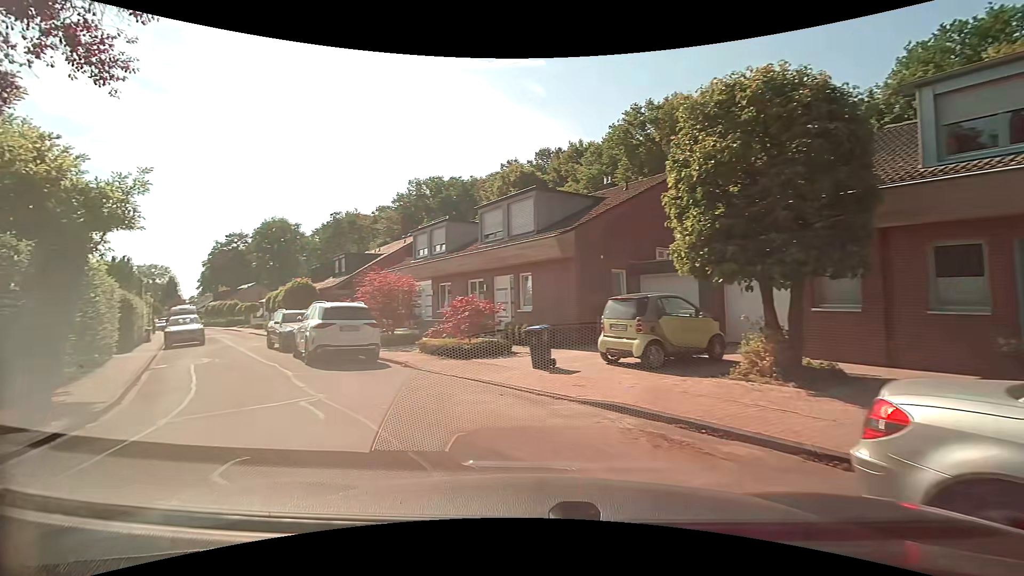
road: residential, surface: asphalt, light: Day
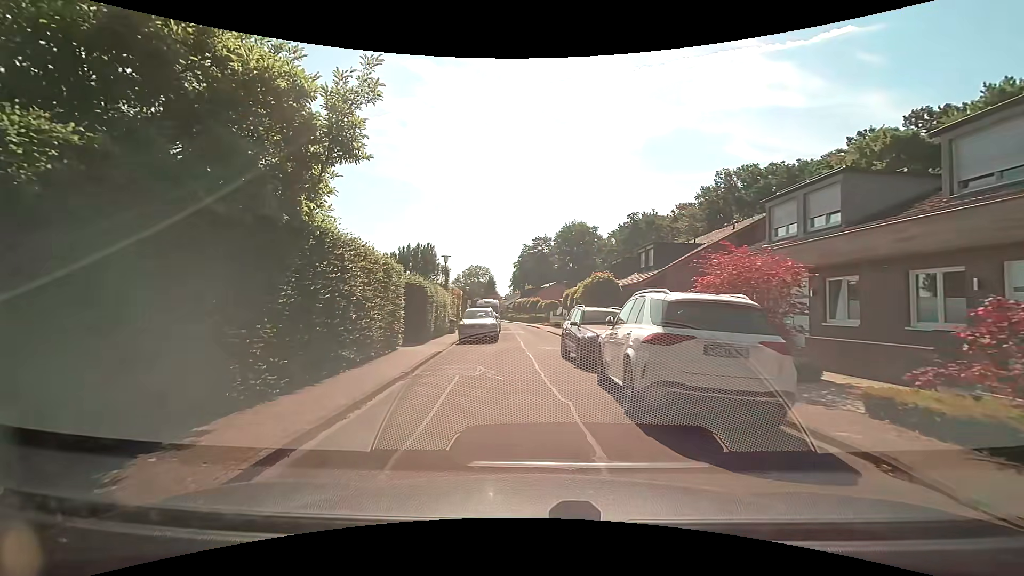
(-2.7, +7.6) m; -35°
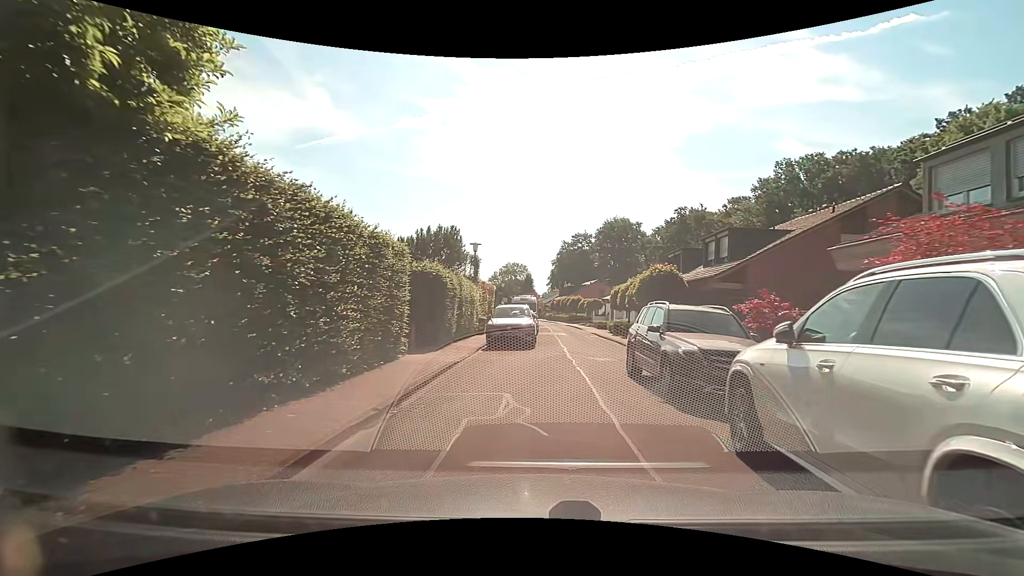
(-0.1, +4.8) m; -3°
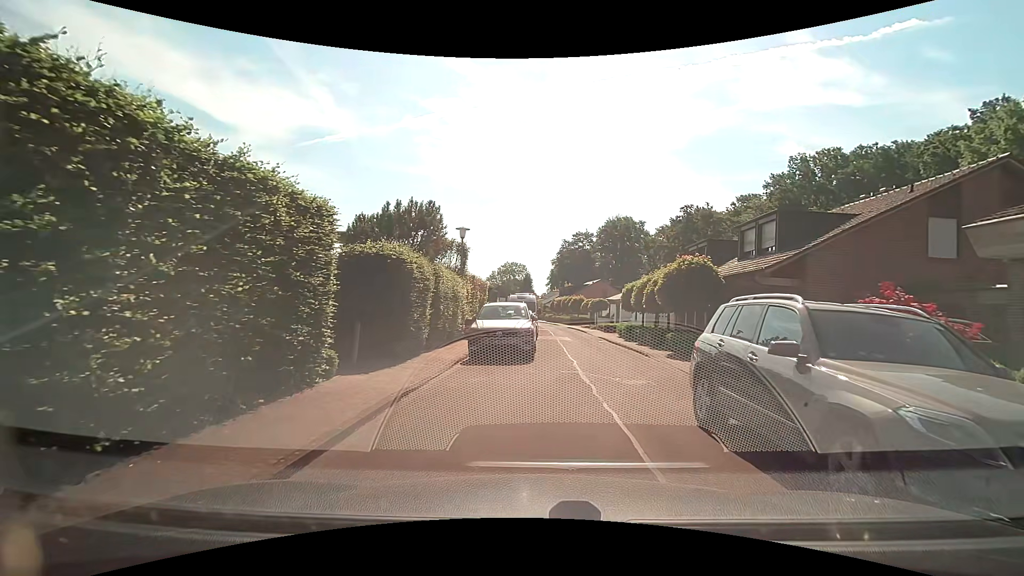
(0.0, +4.7) m; +1°
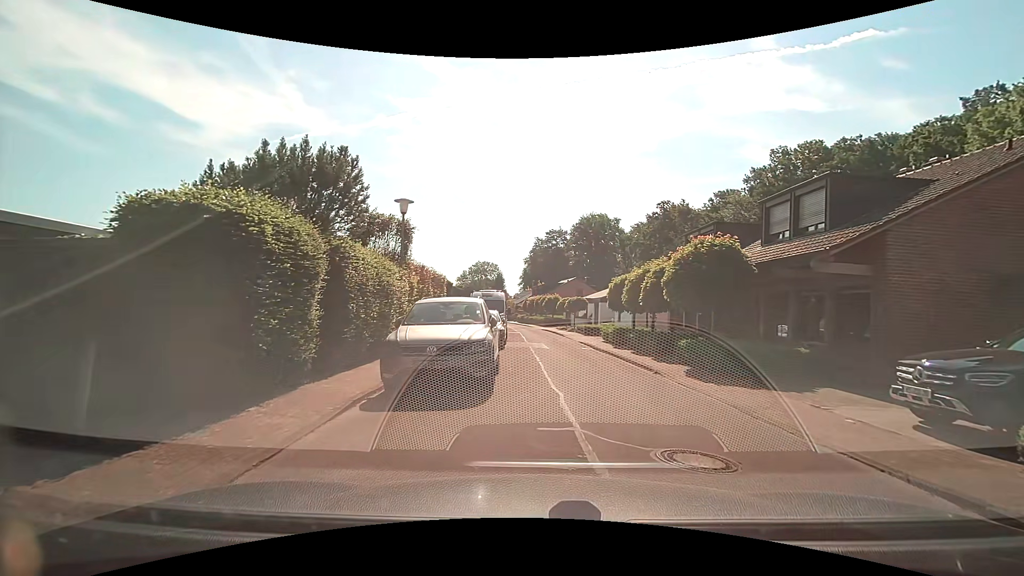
(0.0, +5.5) m; +3°
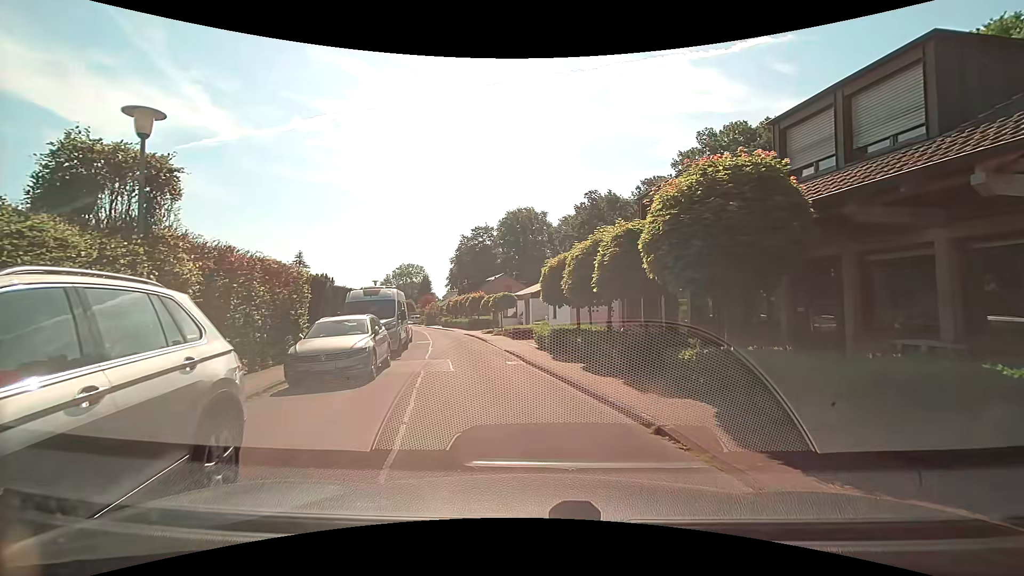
(+0.6, +7.5) m; +8°
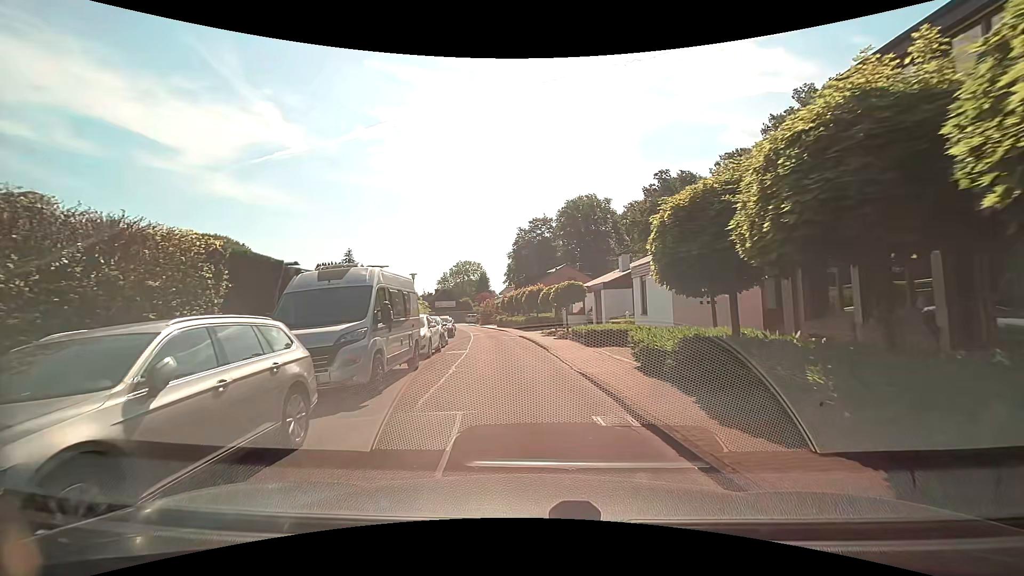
(-0.7, +9.0) m; -8°
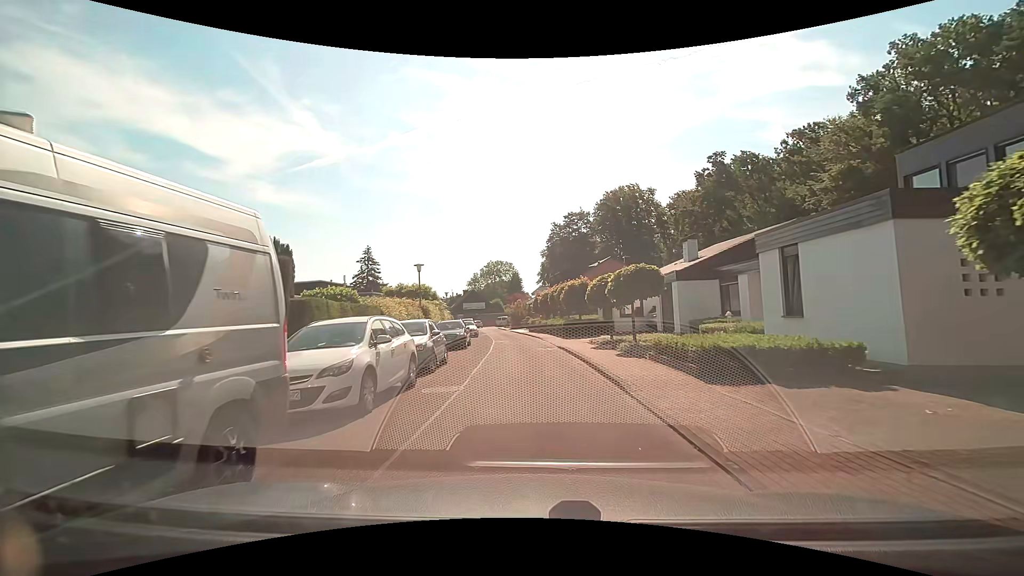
(-0.4, +9.5) m; -4°
(0, +10) (-1, +20) (-1, +30) (-2, +40) (-4, +50) (-5, +60) (-6, +70) (-8, +80) (-9, +89) (-4, +97) m
